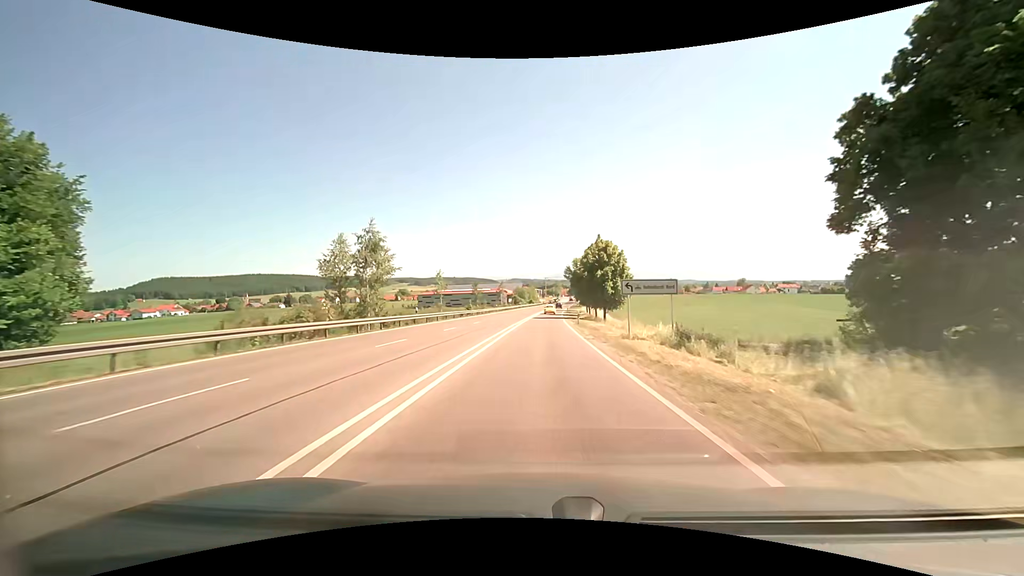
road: primary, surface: asphalt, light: Day
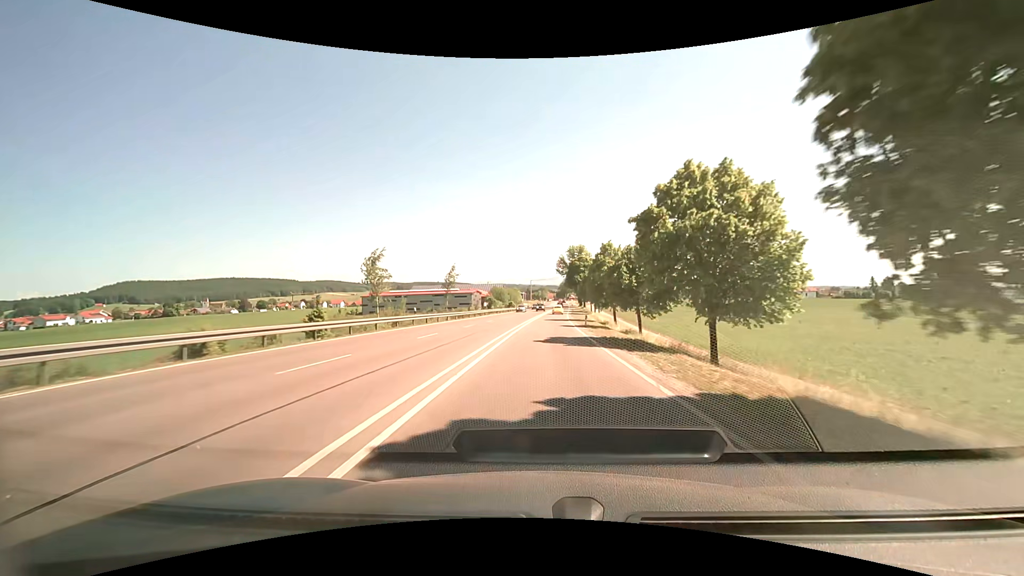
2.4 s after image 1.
(+0.7, +53.7) m; +2°
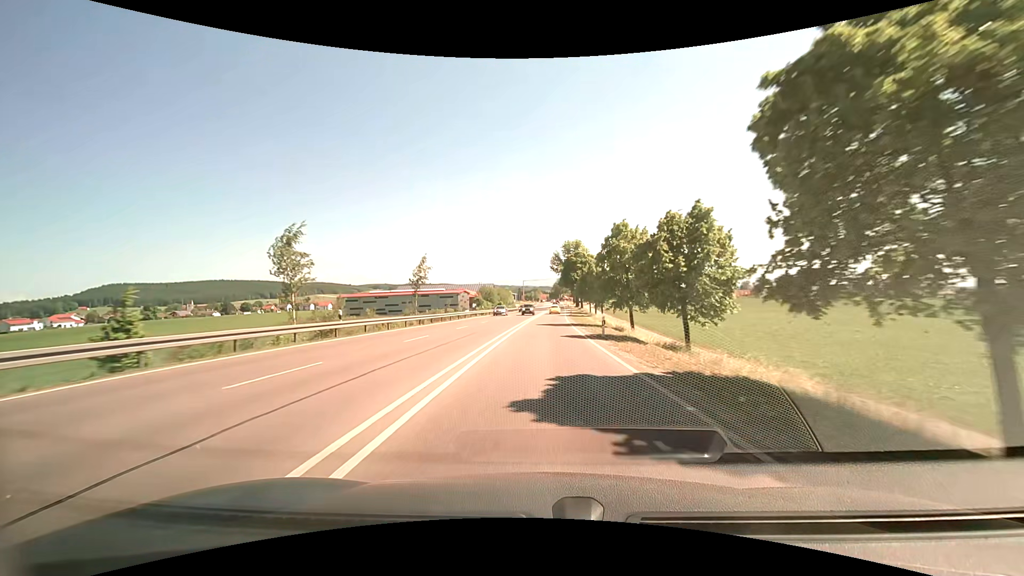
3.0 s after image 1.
(+0.1, +13.3) m; 0°
(0, +10) (0, +20) (0, +30) (+1, +40) (+1, +50) (+2, +60) (+2, +70) (+3, +80) (+4, +90) (+4, +100) m
